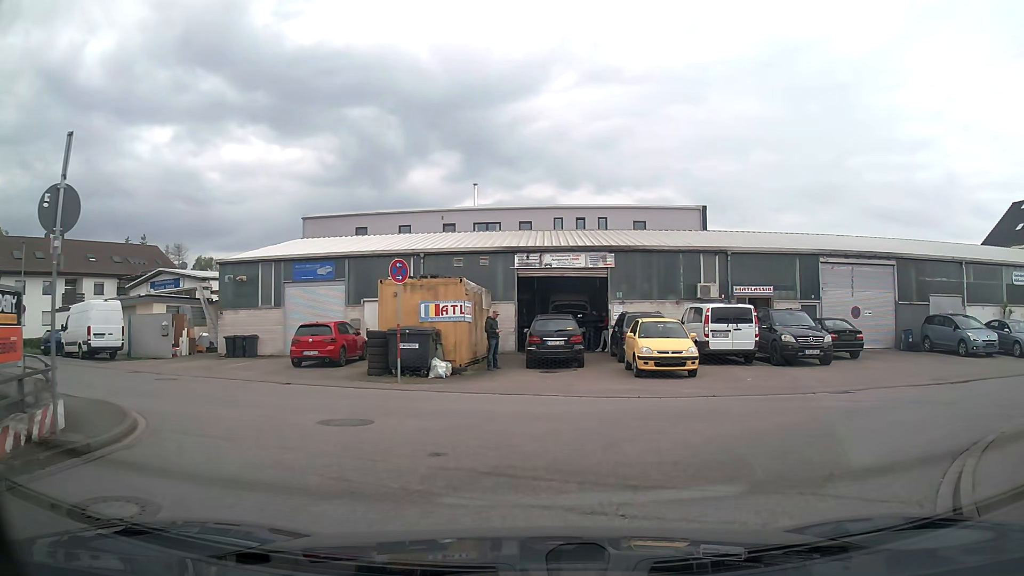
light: Day
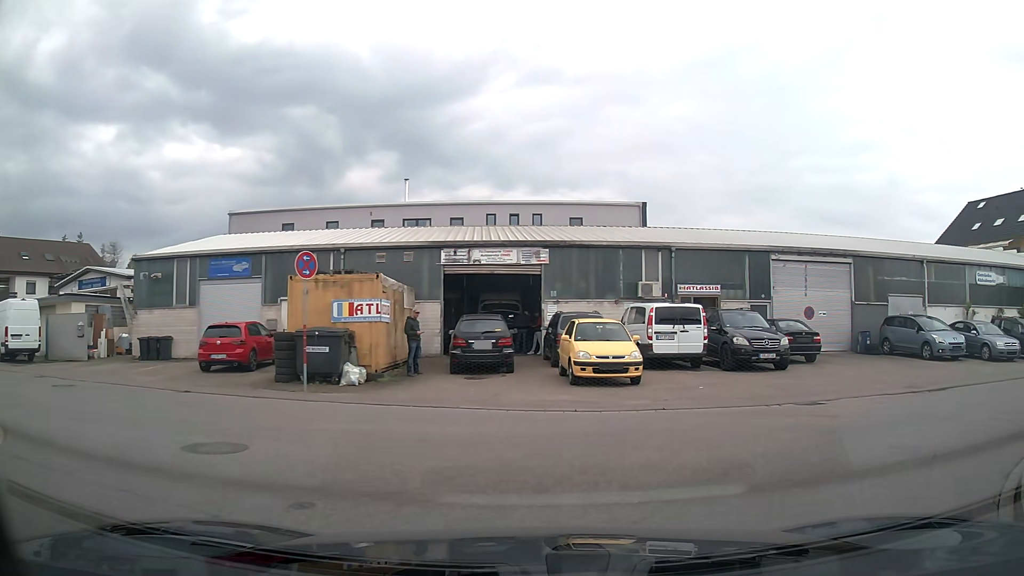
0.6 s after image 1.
(+0.1, +1.9) m; +6°
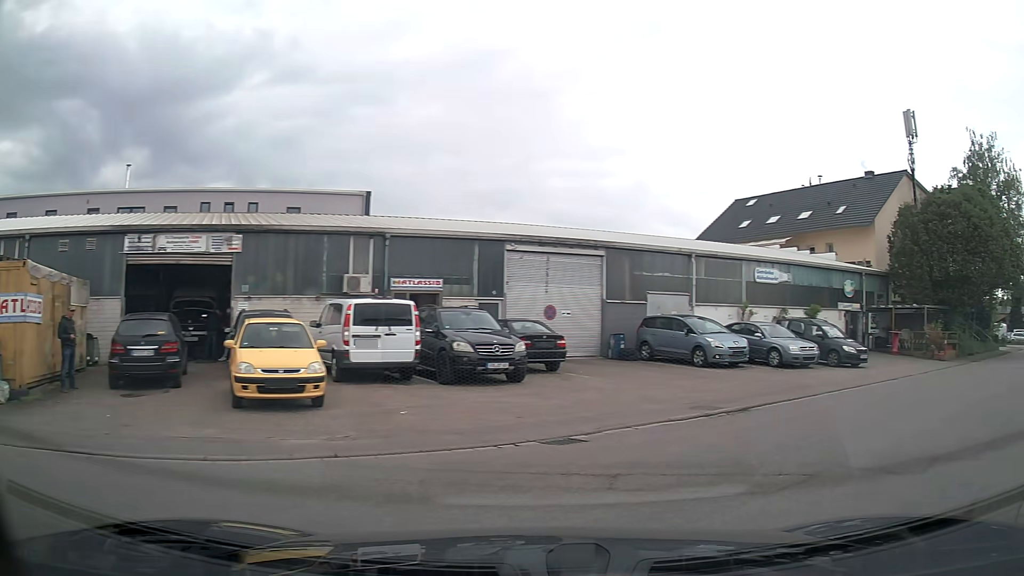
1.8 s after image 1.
(+0.8, +4.1) m; +25°
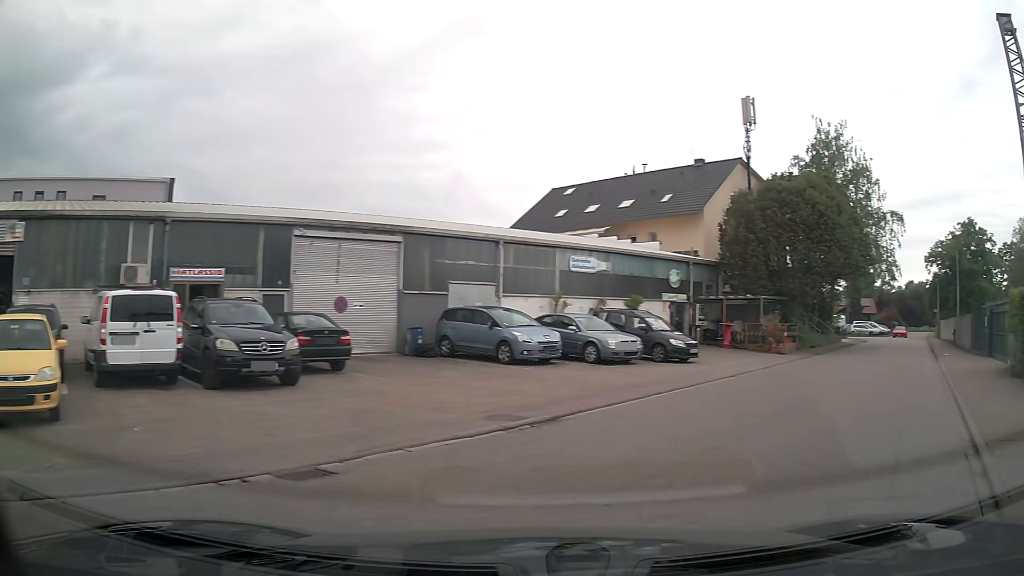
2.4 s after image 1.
(+0.3, +2.3) m; +15°
